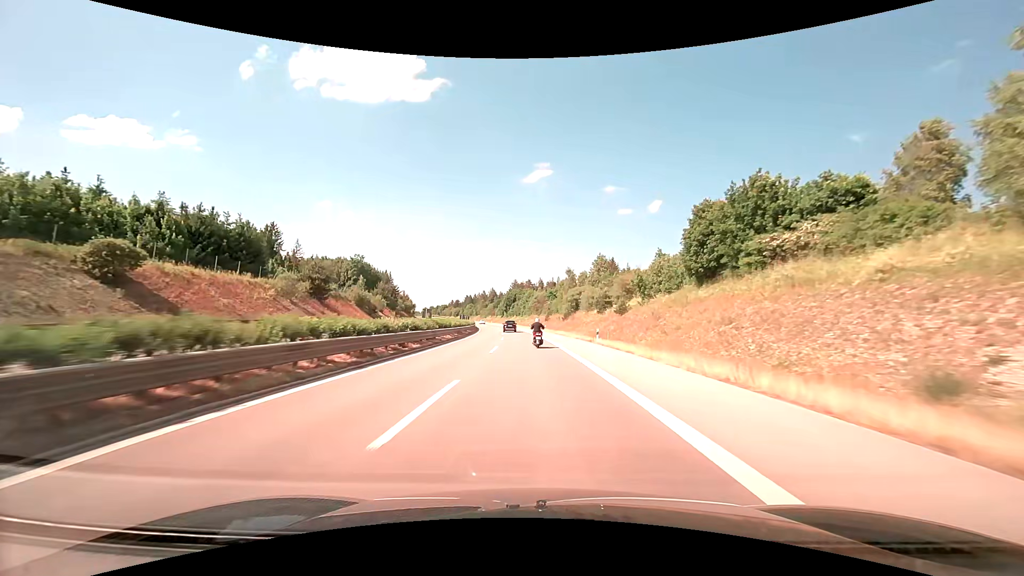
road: trunk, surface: asphalt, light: Day
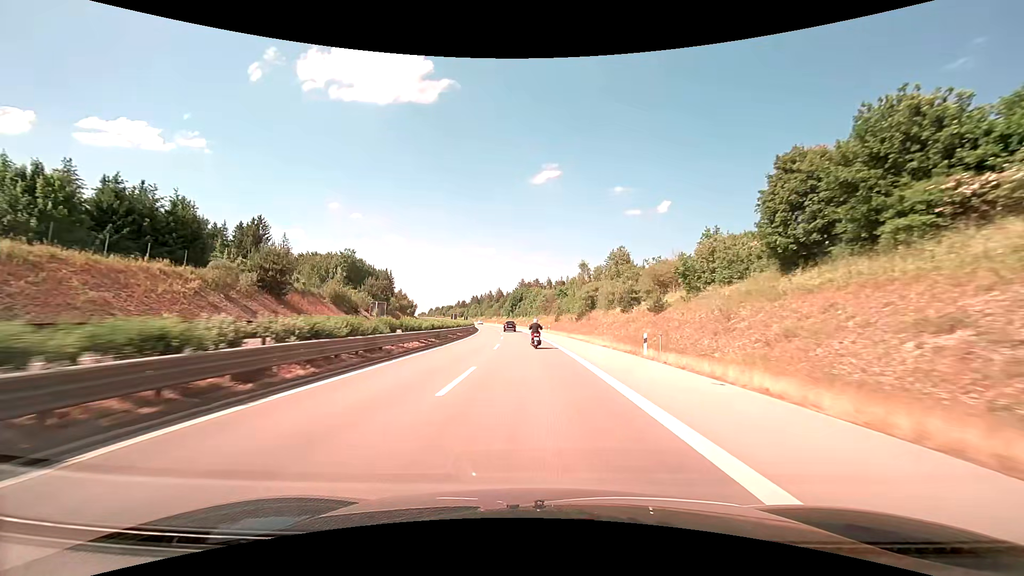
(-0.1, +13.8) m; -1°
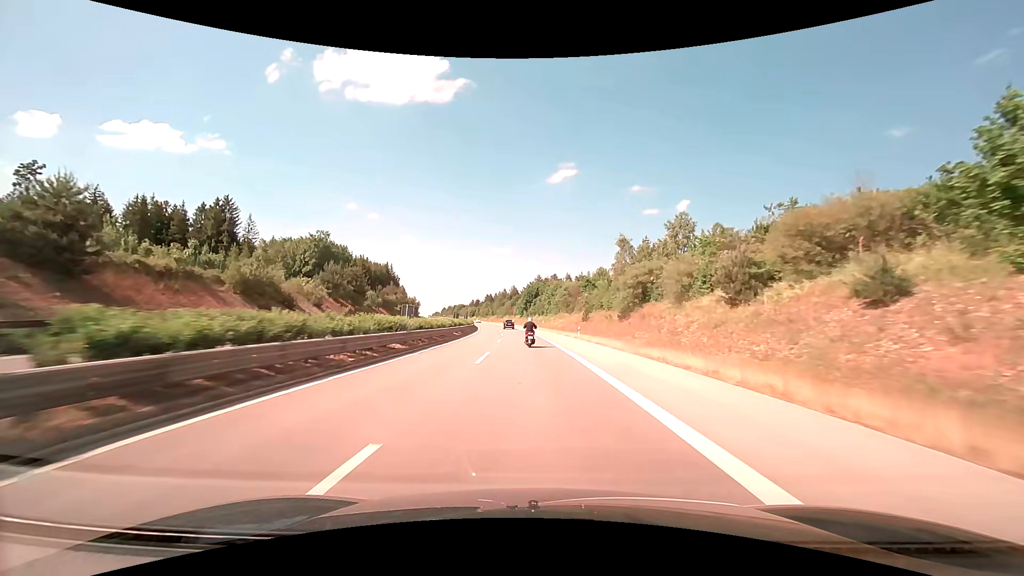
(-0.4, +27.6) m; -2°
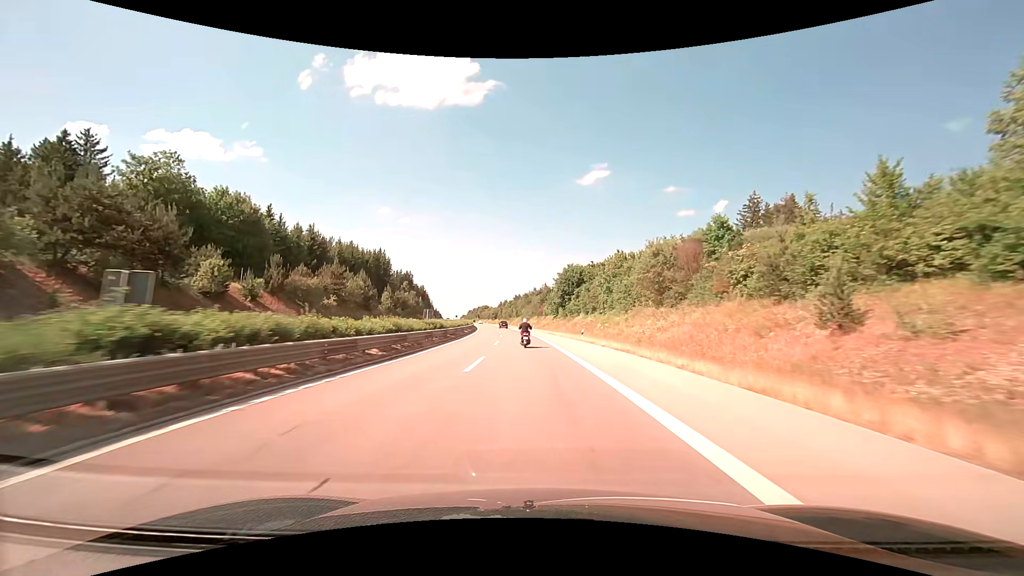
(-1.8, +55.1) m; -4°
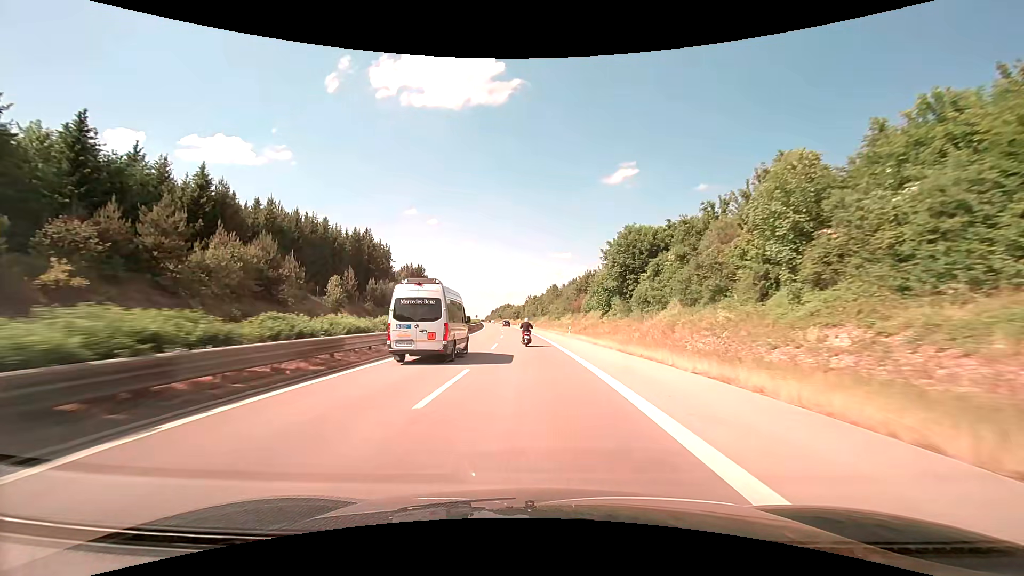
(-1.1, +41.3) m; -3°
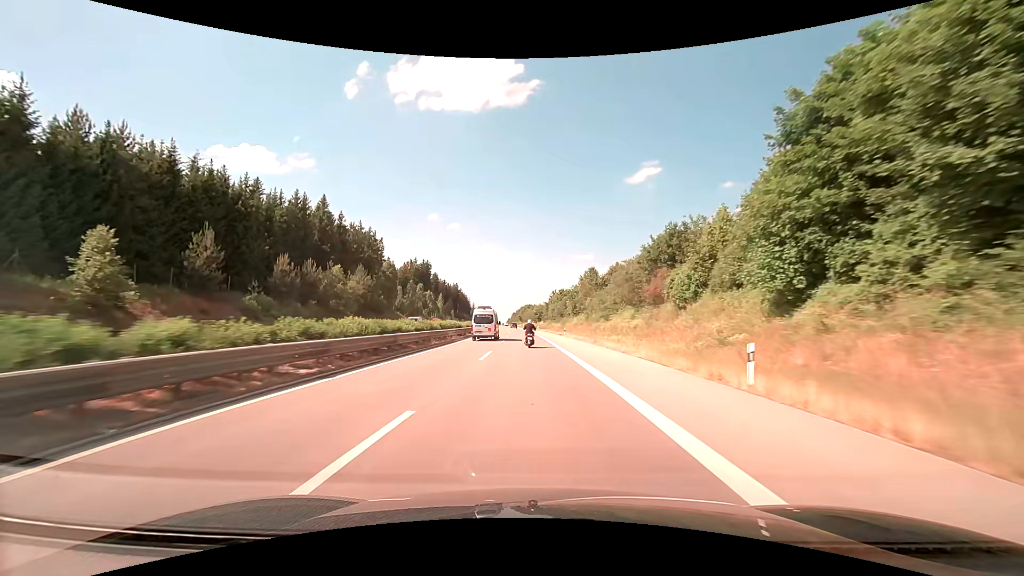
(-0.9, +41.6) m; -3°
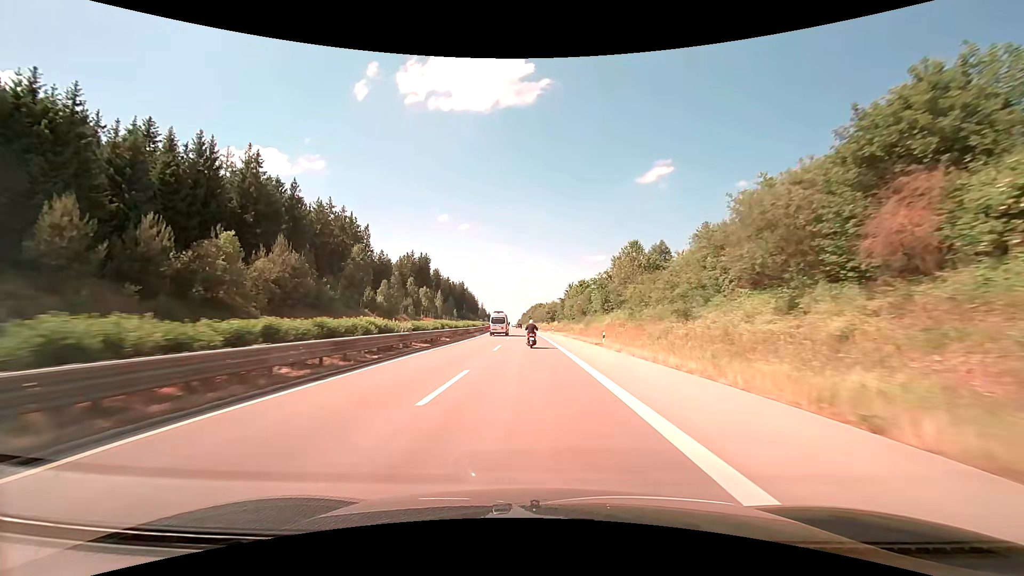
(-0.4, +27.9) m; -1°
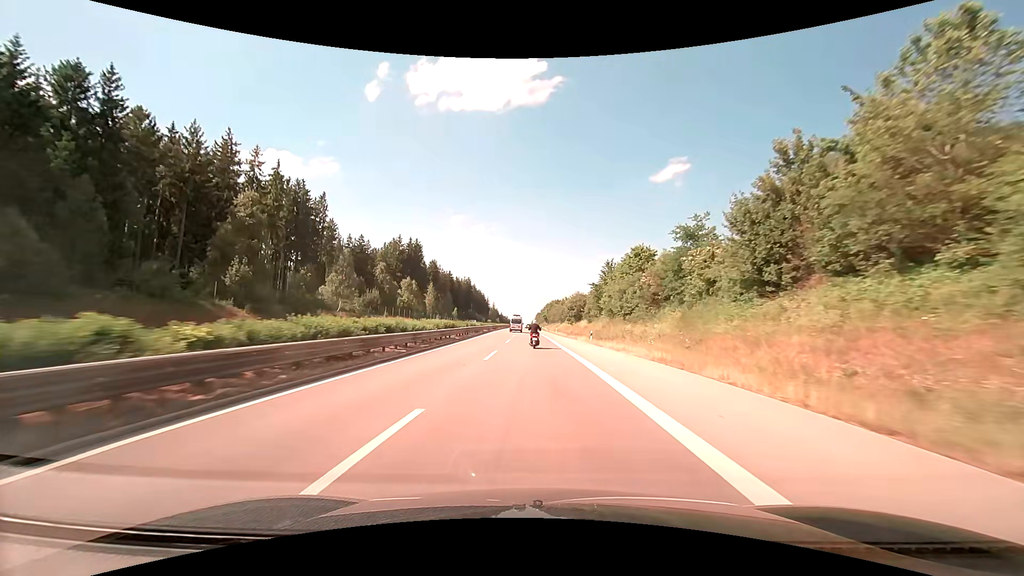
(-0.6, +42.0) m; -2°
(0, +10) (0, +20) (0, +30) (0, +40) (0, +50) (0, +60) (-1, +70) (-1, +80) (-1, +90) (-2, +100) m
